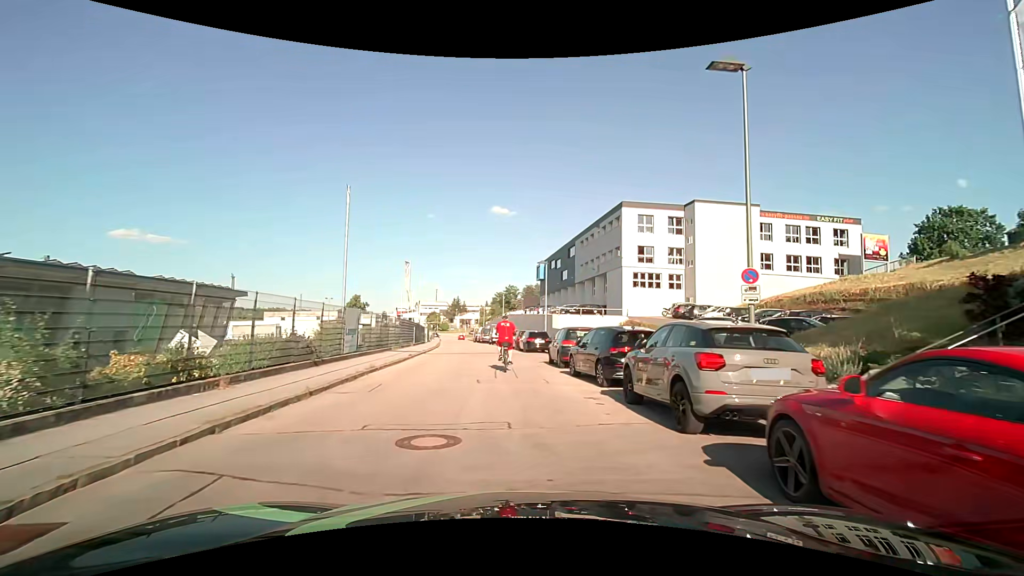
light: Day
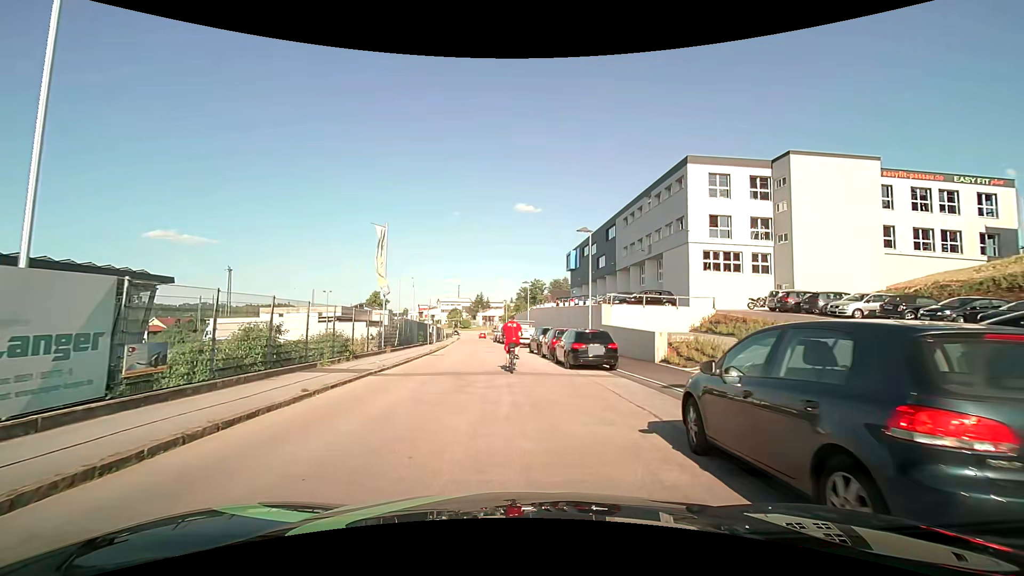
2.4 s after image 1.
(-0.3, +14.5) m; -3°
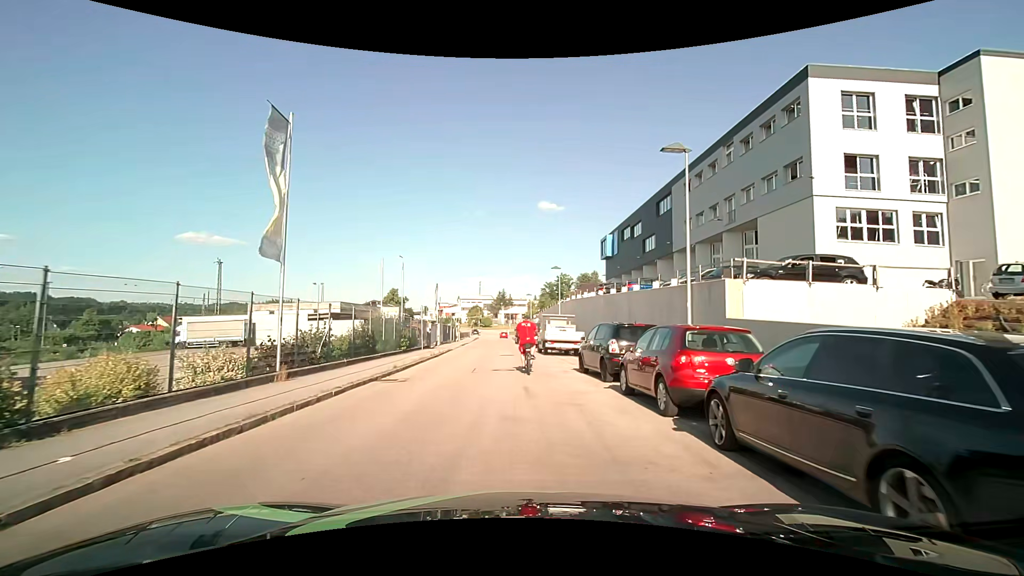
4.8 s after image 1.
(-0.5, +14.8) m; -3°
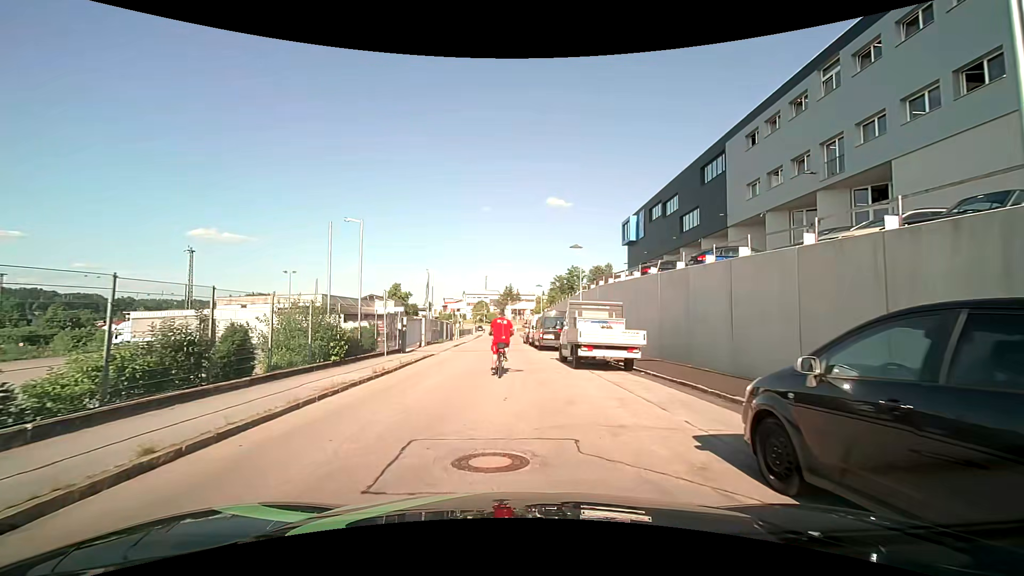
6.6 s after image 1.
(-0.1, +11.6) m; 0°
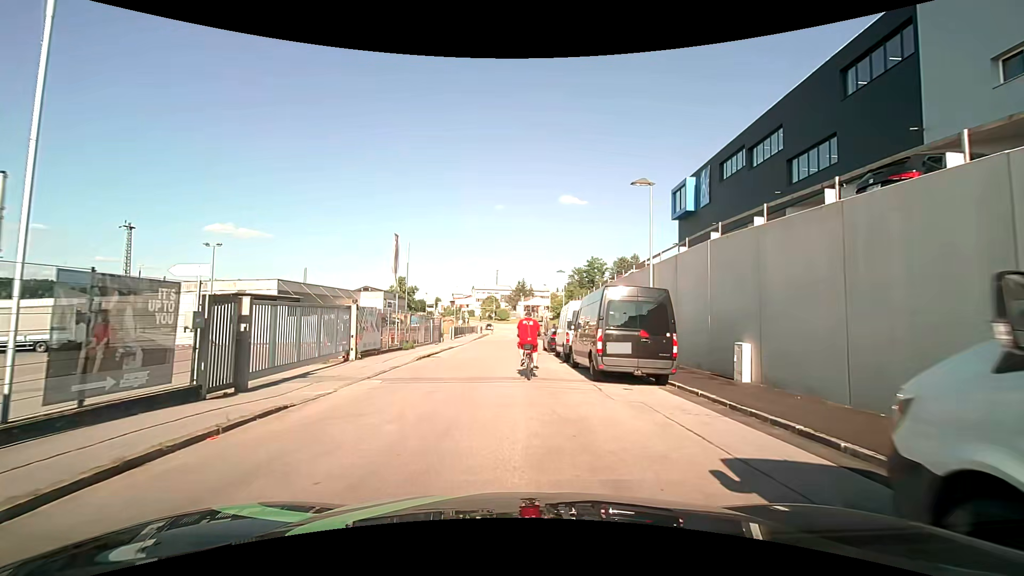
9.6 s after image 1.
(-0.4, +18.2) m; -2°
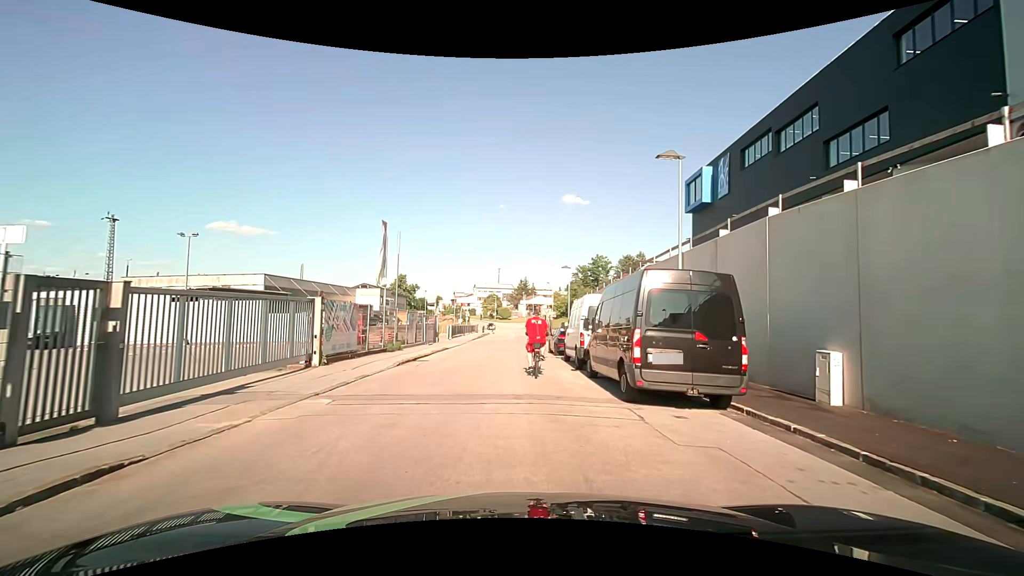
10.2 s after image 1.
(0.0, +3.7) m; 0°
